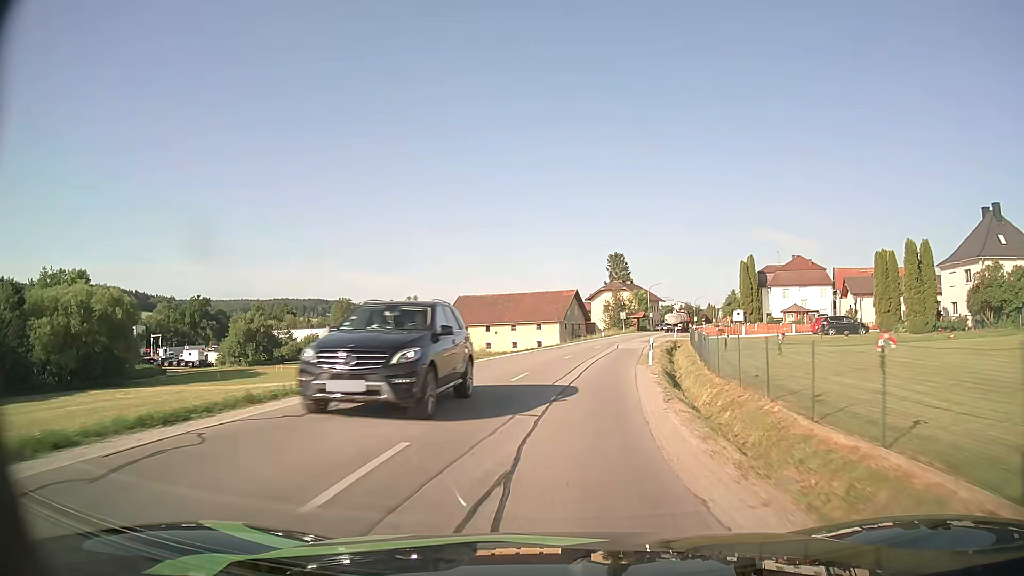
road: secondary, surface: asphalt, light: Day
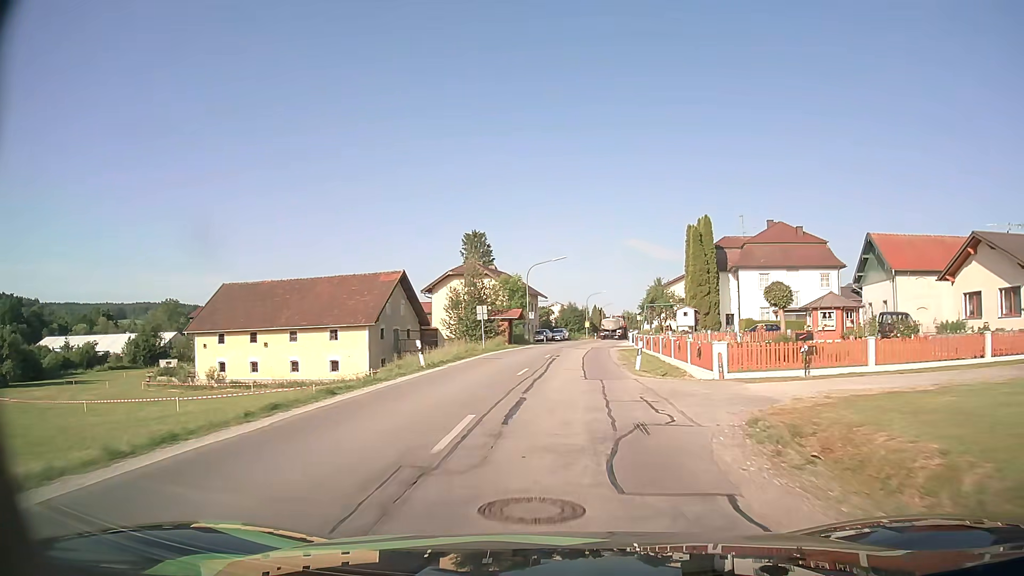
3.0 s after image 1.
(+4.7, +43.7) m; +12°
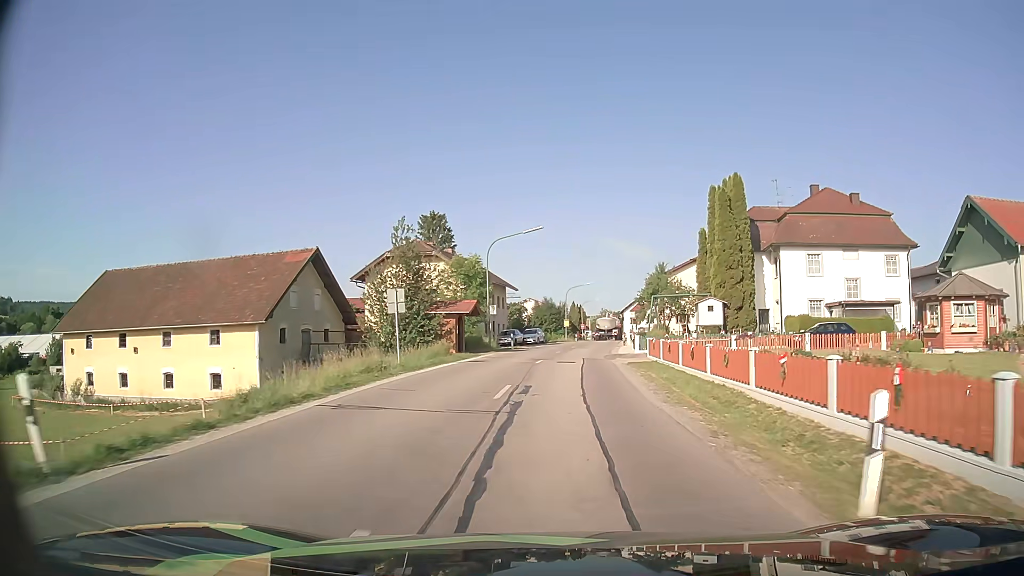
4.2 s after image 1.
(+0.3, +17.3) m; +2°
(0, +10) (+1, +20) (+1, +30) (+2, +40) (+3, +50) (+5, +60) (+6, +70) (+7, +80) (+9, +89) (+10, +99) m
